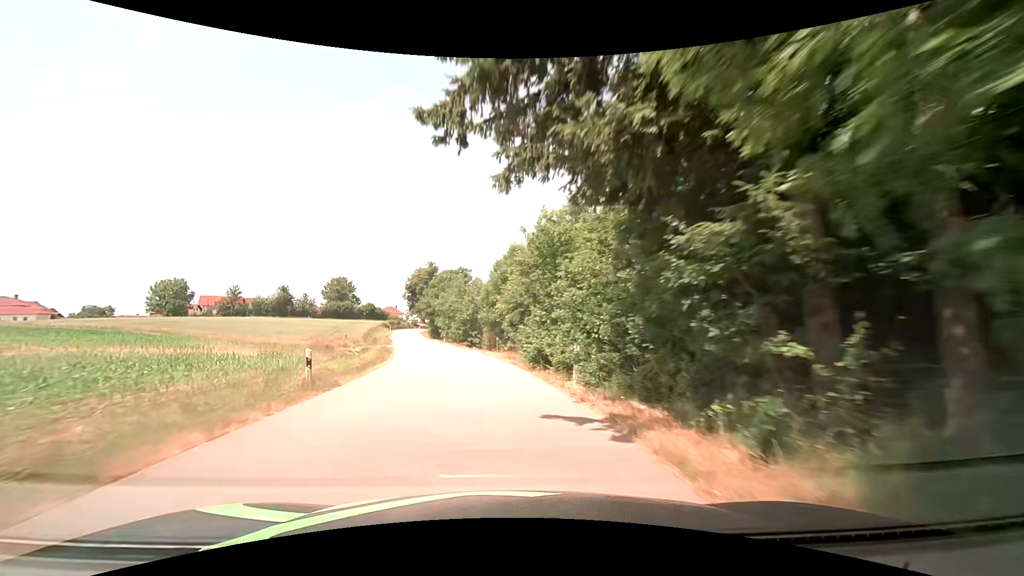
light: Day
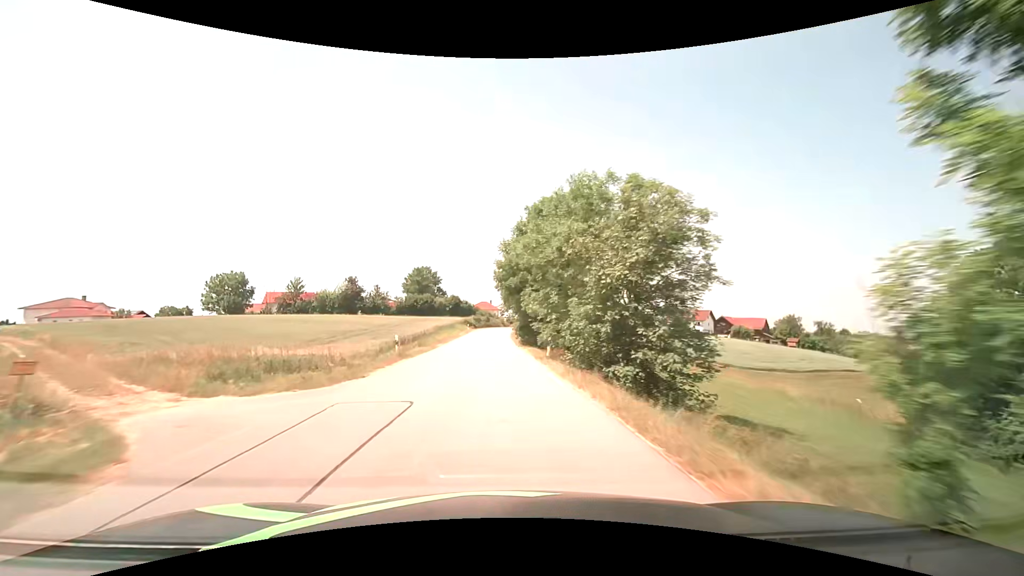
(-5.0, +39.3) m; -12°
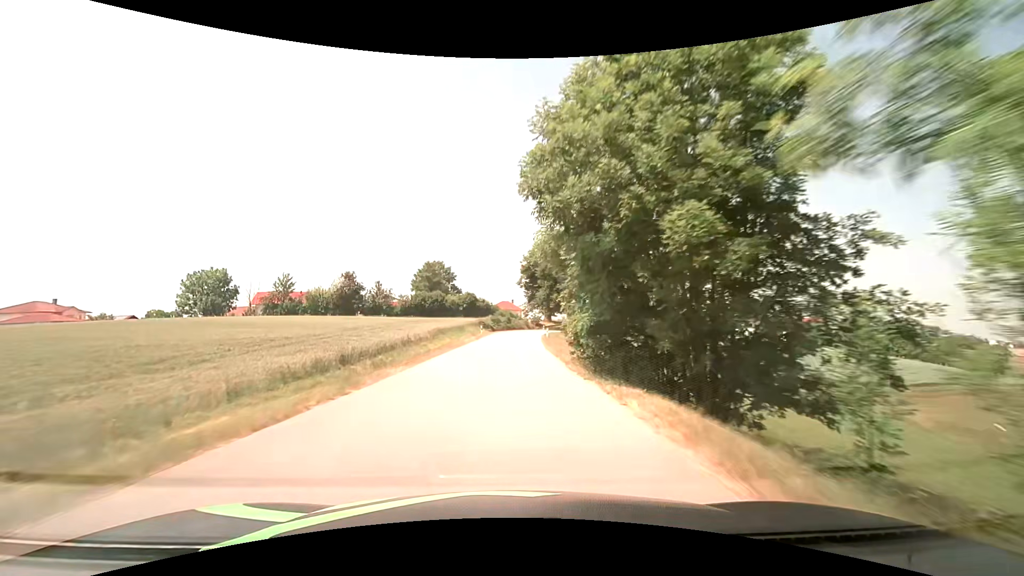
(-0.7, +20.7) m; -3°
(0, +10) (0, +20) (0, +30) (+1, +40) (+1, +50) (+2, +60) (+3, +70) (+5, +80) (+7, +89) (+10, +99) m
